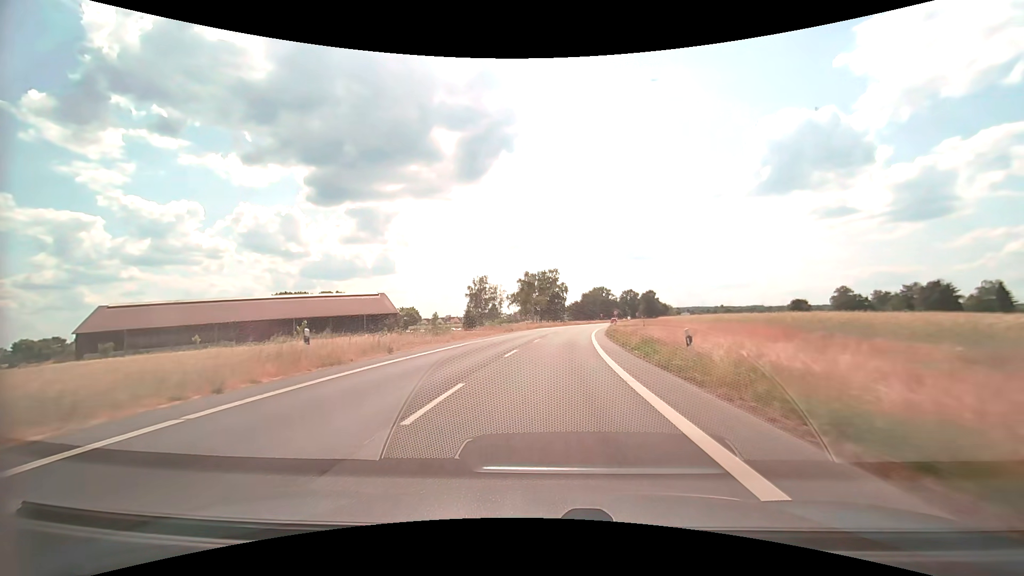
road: secondary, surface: asphalt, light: Day
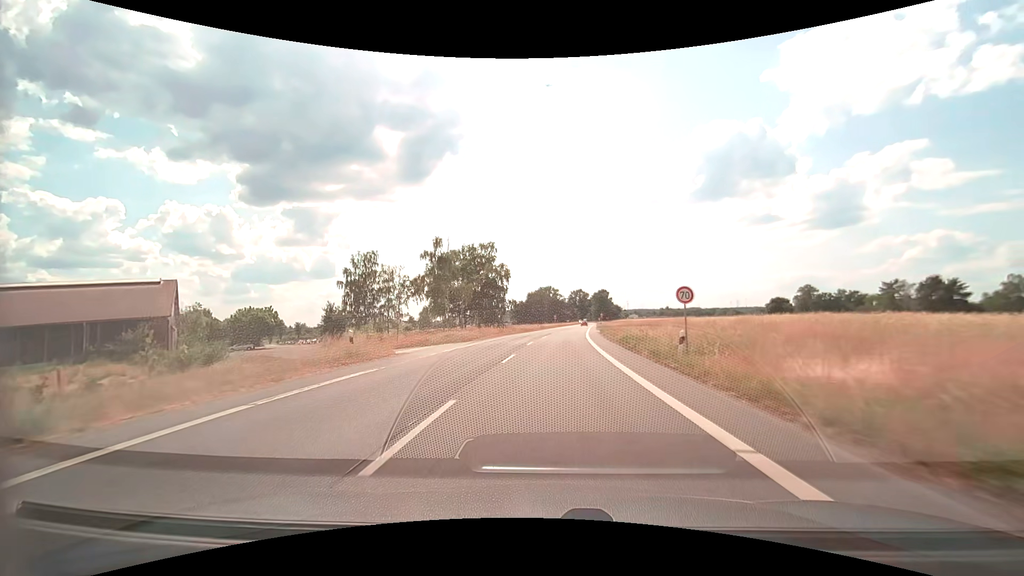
(+2.5, +48.9) m; +6°
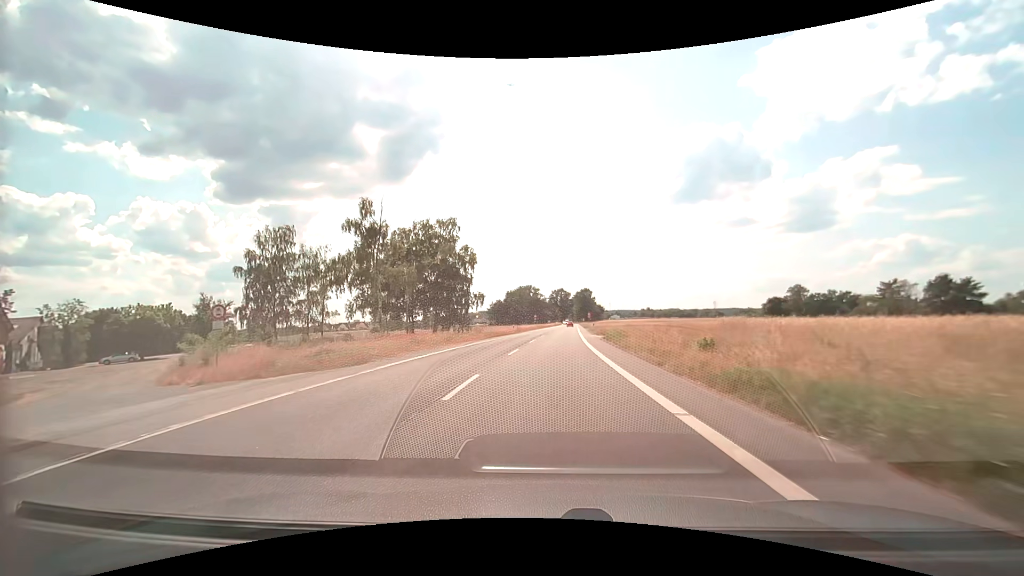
(+0.4, +19.5) m; +2°
(0, +10) (0, +20) (+1, +30) (+1, +40) (+2, +50) (+2, +60) (+3, +70) (+4, +80) (+4, +90) (+5, +100) m
